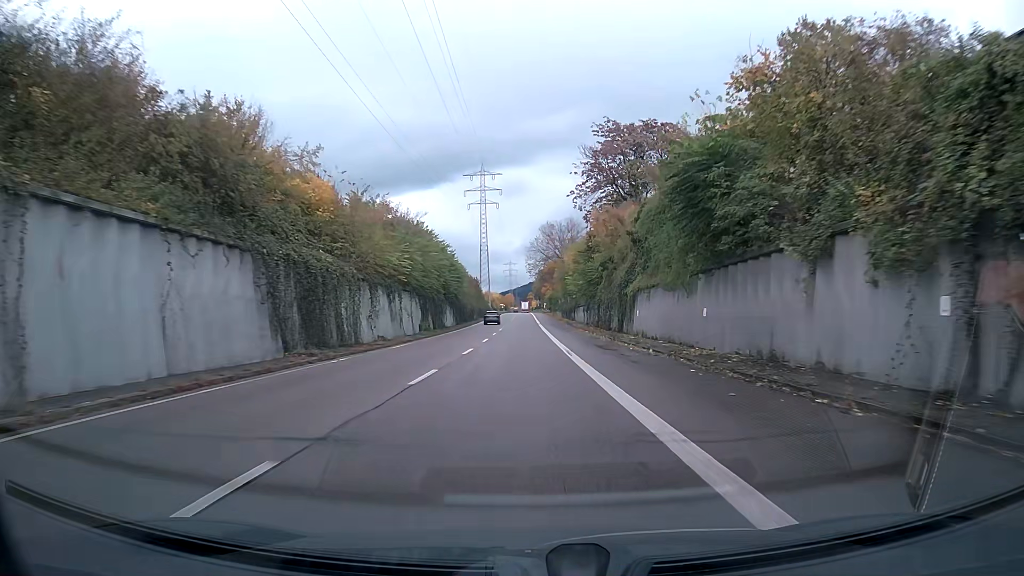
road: trunk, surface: asphalt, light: Day
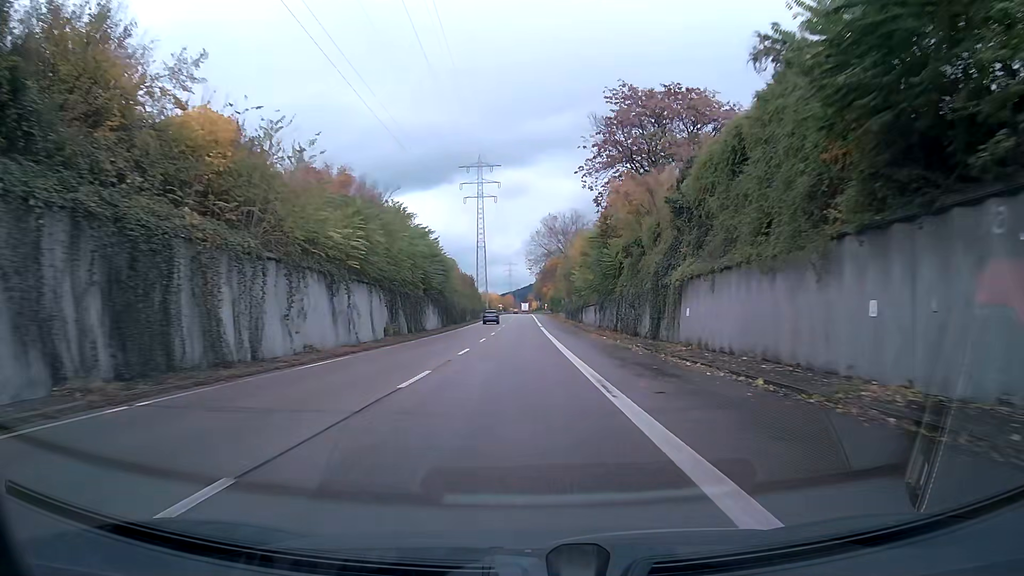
(0.0, +12.6) m; 0°
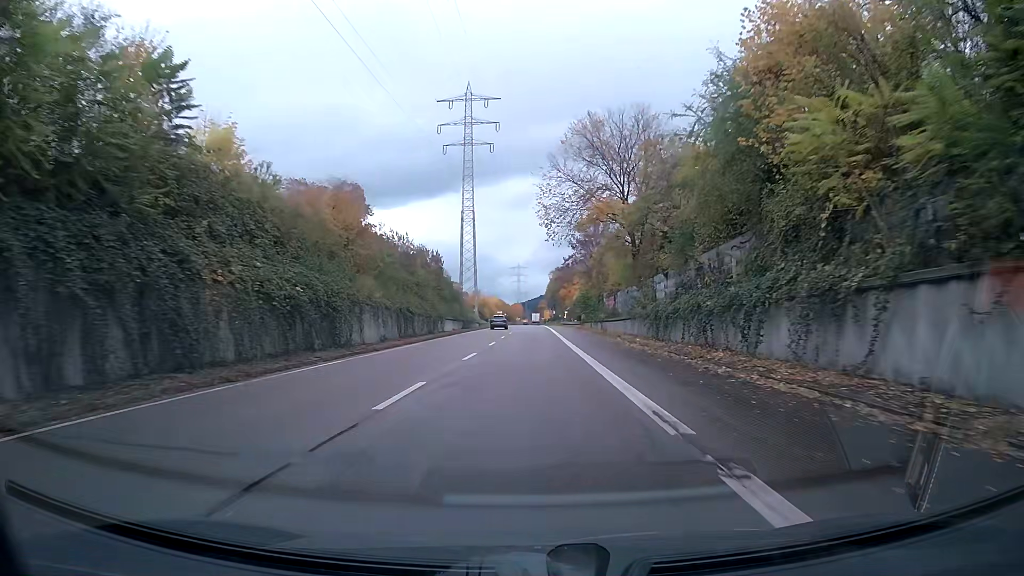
(-0.7, +62.7) m; -1°
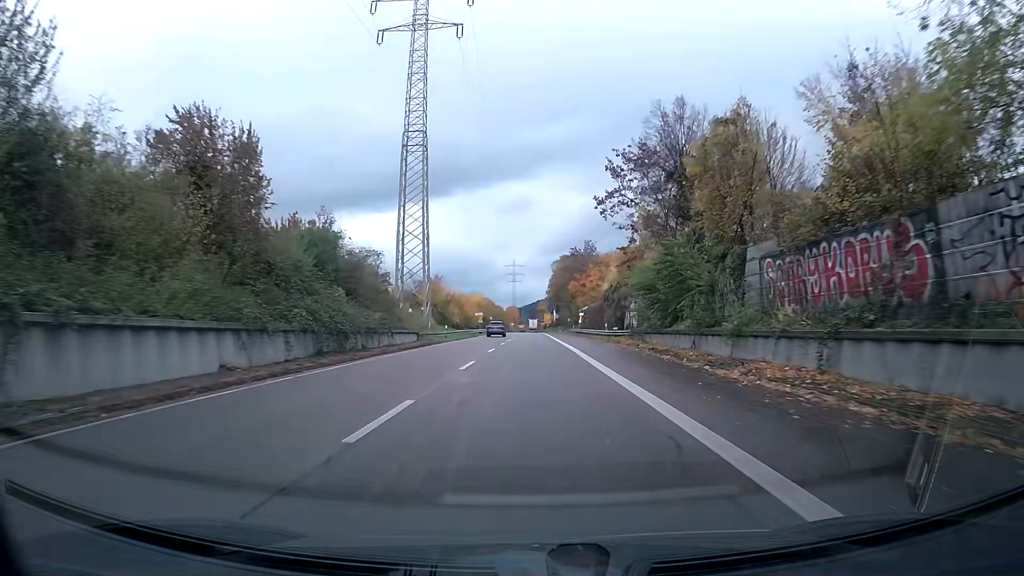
(0.0, +50.1) m; 0°
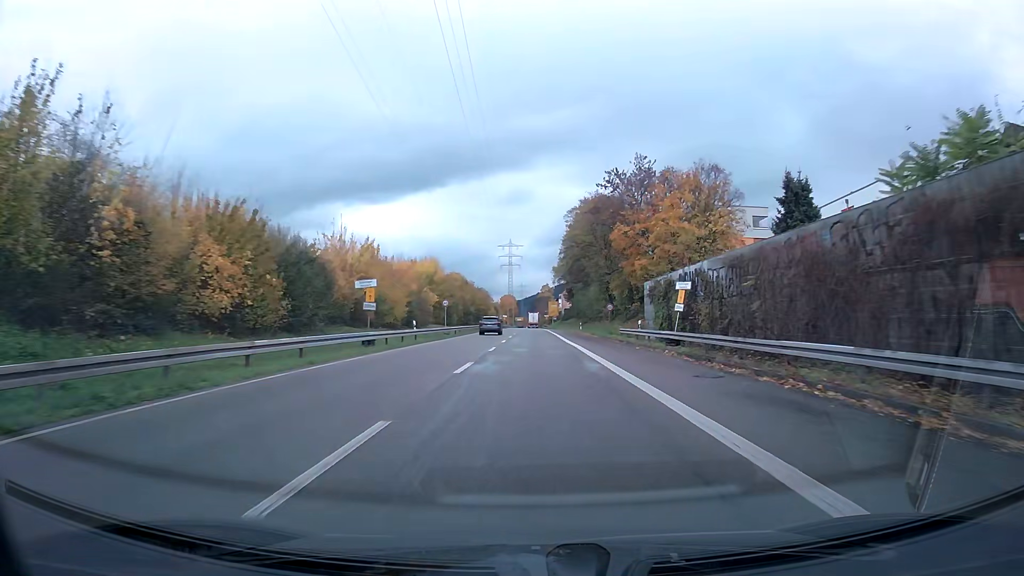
(+0.2, +62.3) m; 0°
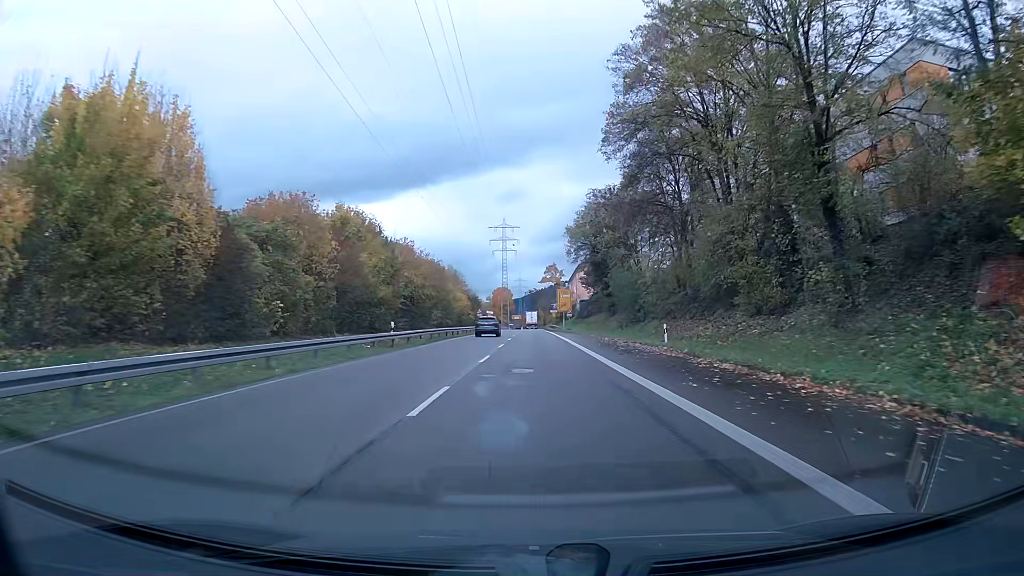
(0.0, +54.0) m; 0°
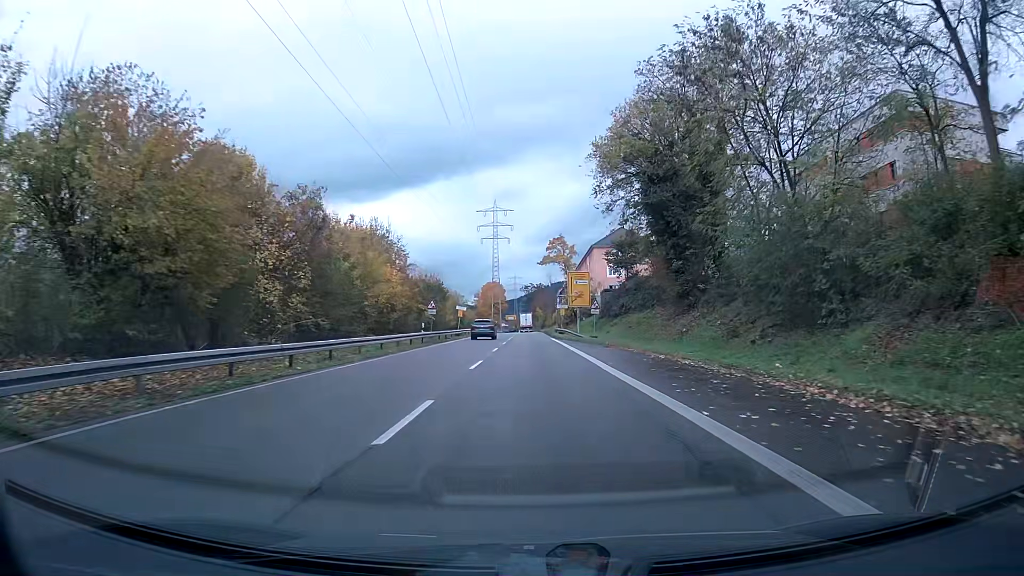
(+0.1, +37.5) m; 0°
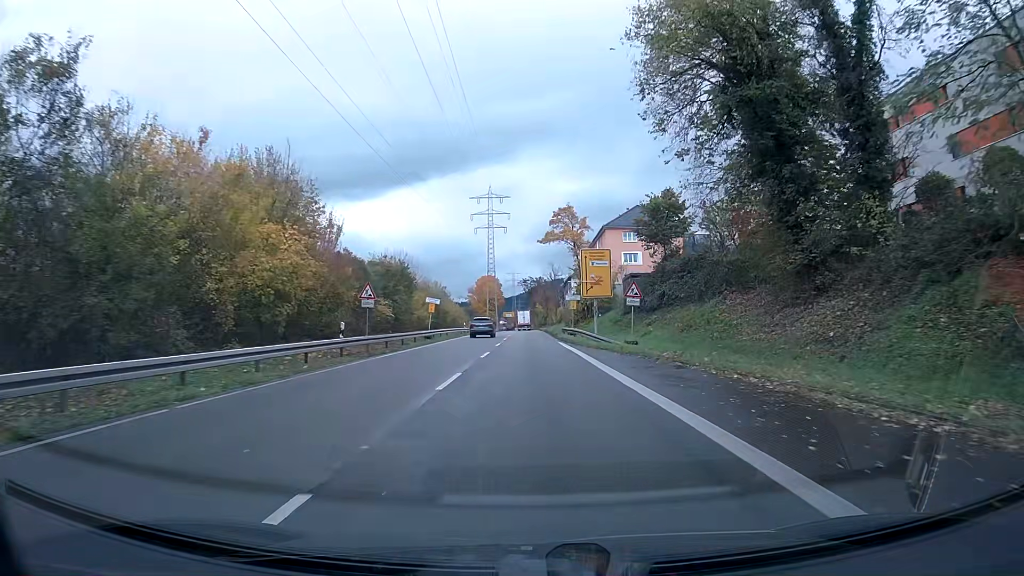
(0.0, +18.0) m; 0°
